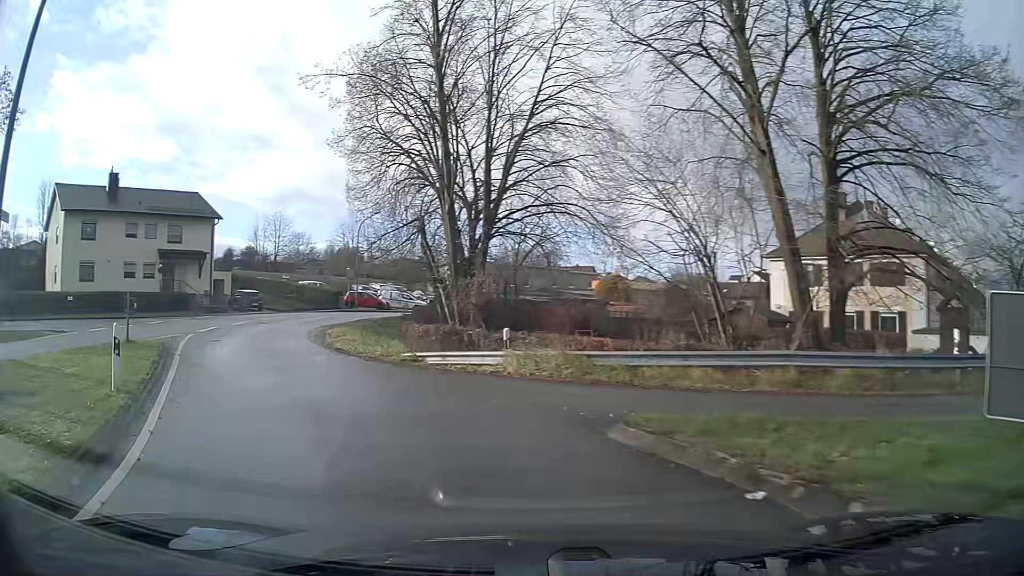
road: unclassified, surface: asphalt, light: Day
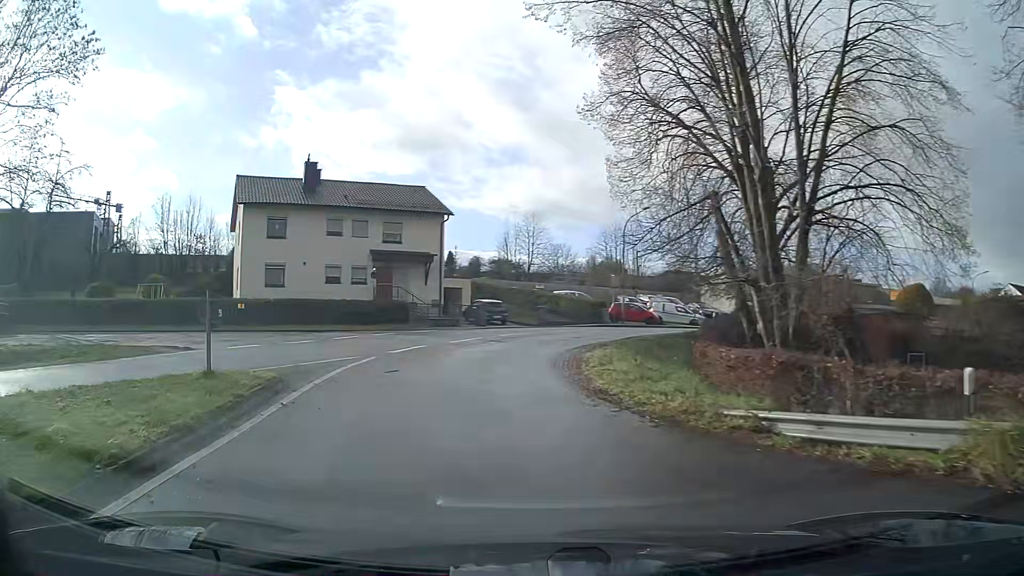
(-1.6, +8.6) m; -19°
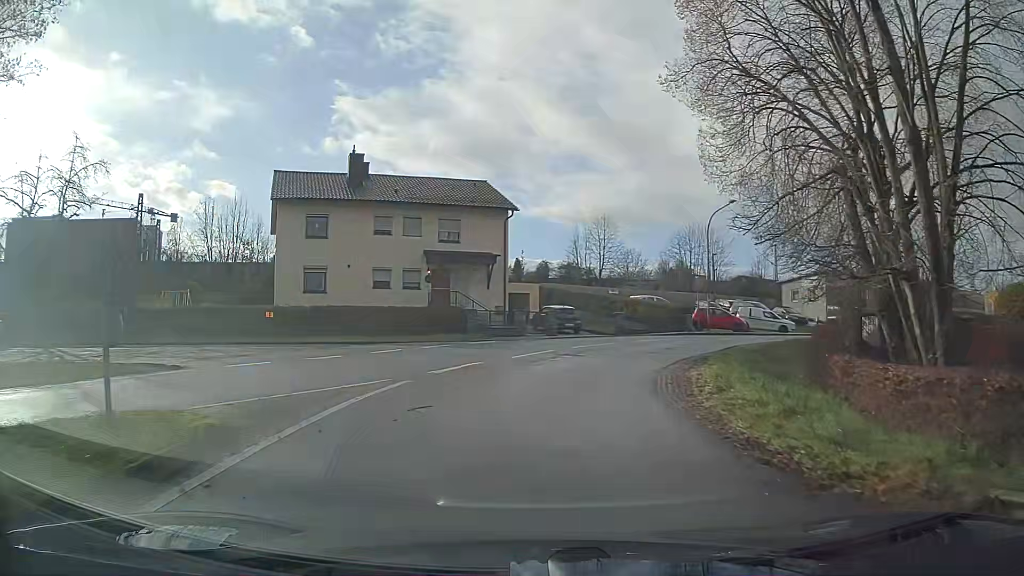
(-0.2, +4.7) m; -4°
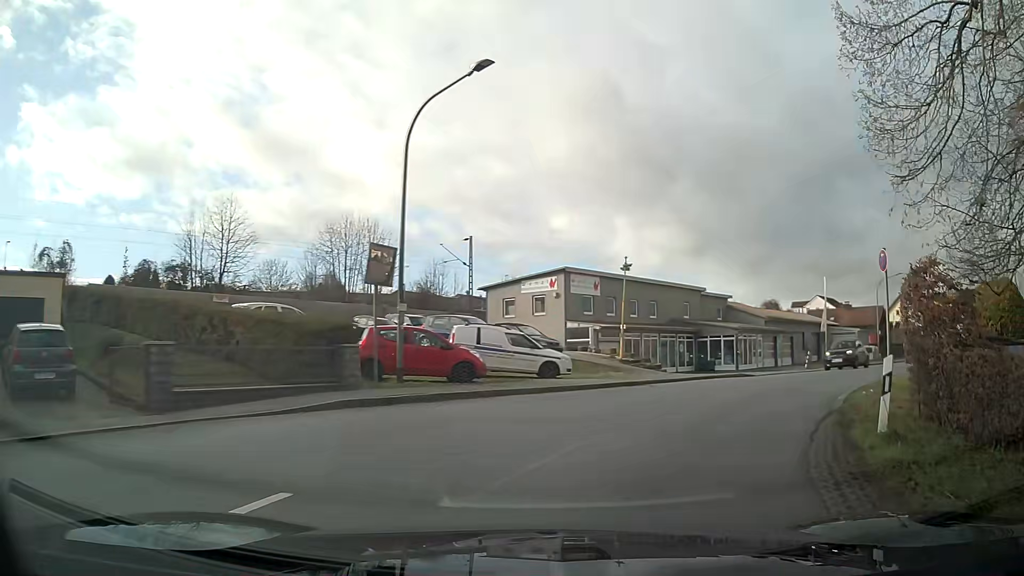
(+5.0, +23.1) m; +33°
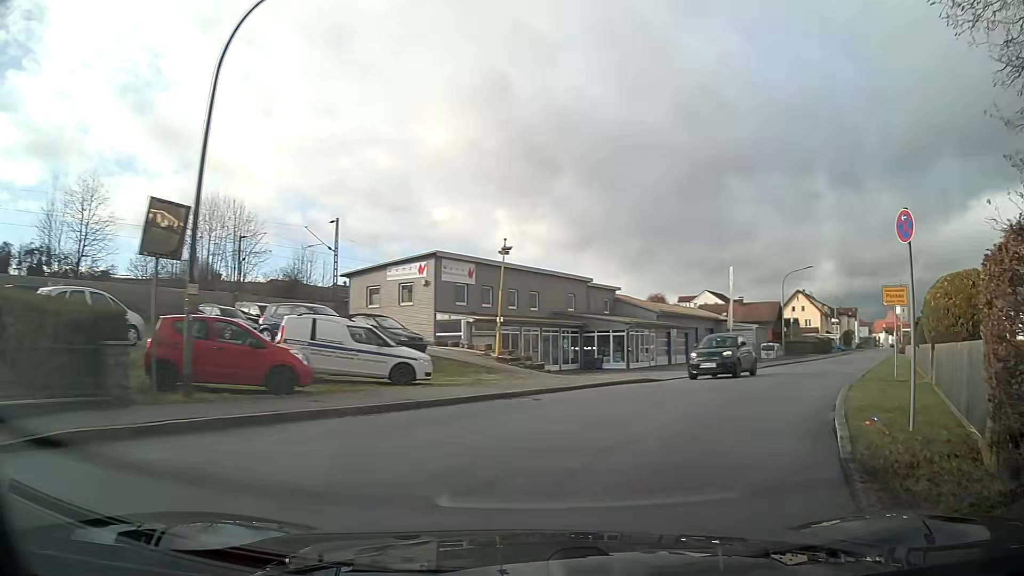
(+0.4, +4.8) m; +11°
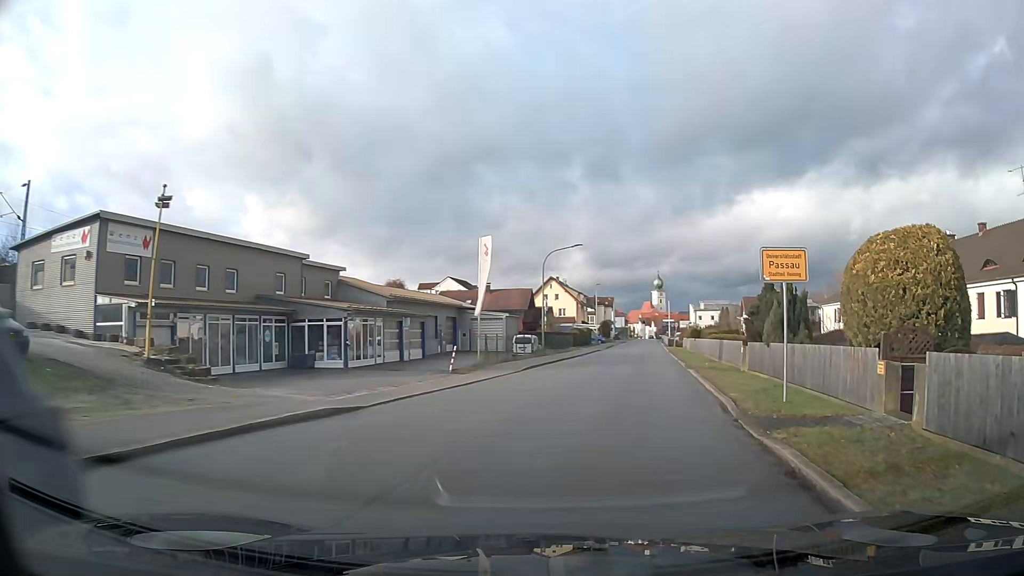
(+1.8, +9.7) m; +19°
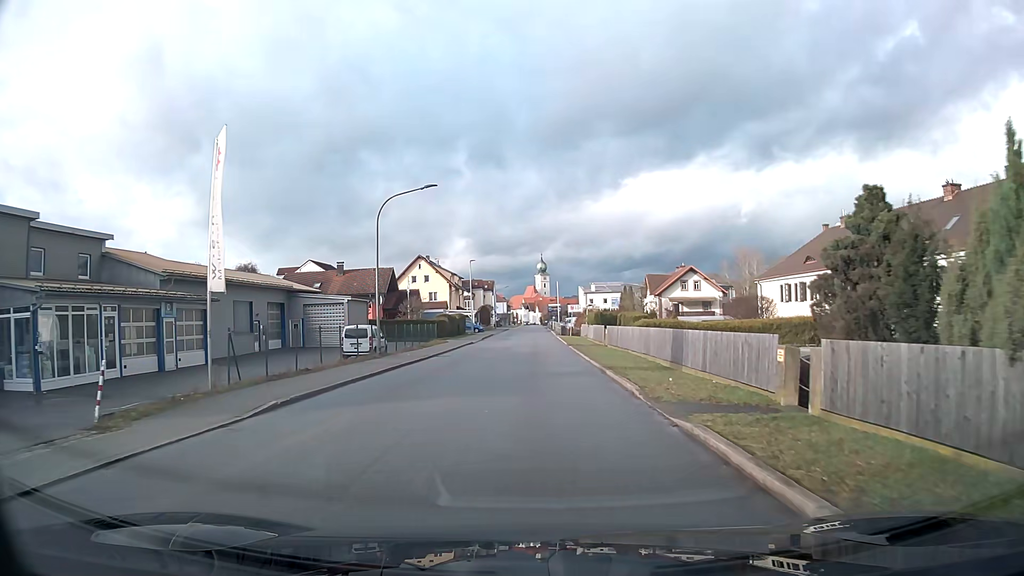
(+1.8, +16.4) m; +8°
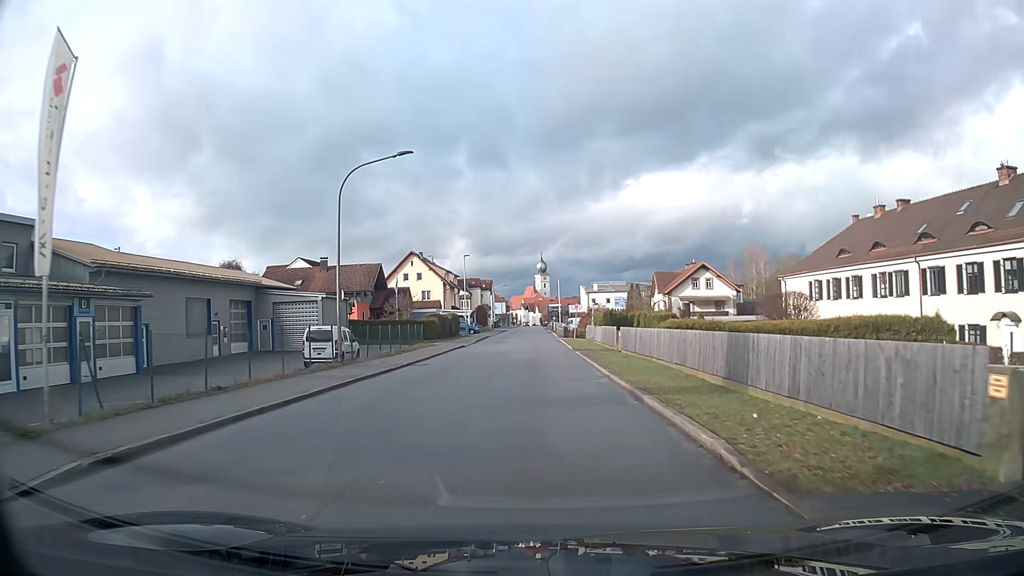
(0.0, +6.2) m; 0°
(0, +10) (0, +20) (0, +30) (0, +40) (0, +50) (0, +60) (0, +70) (0, +80) (0, +90) (0, +100) m
